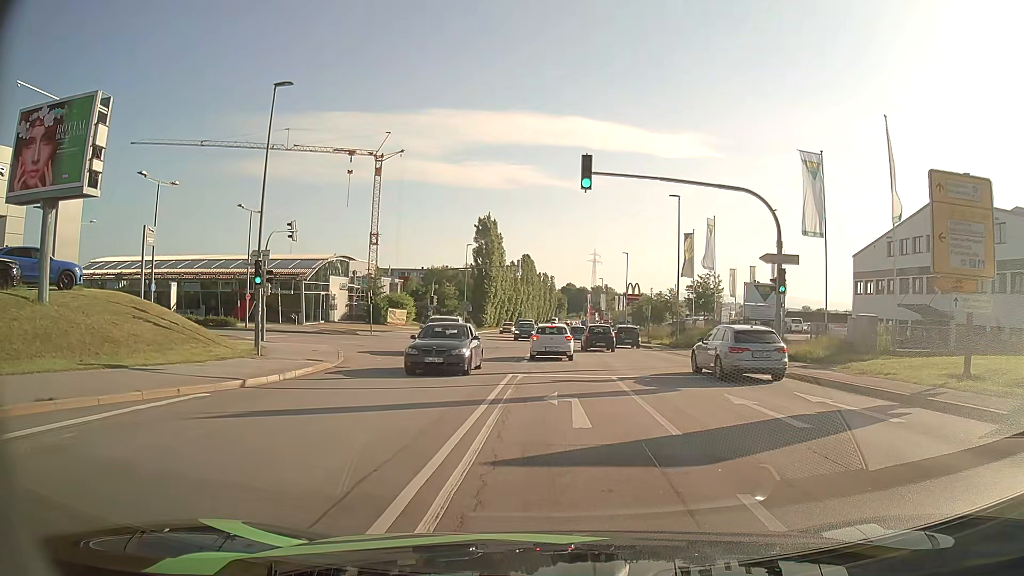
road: secondary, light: Day
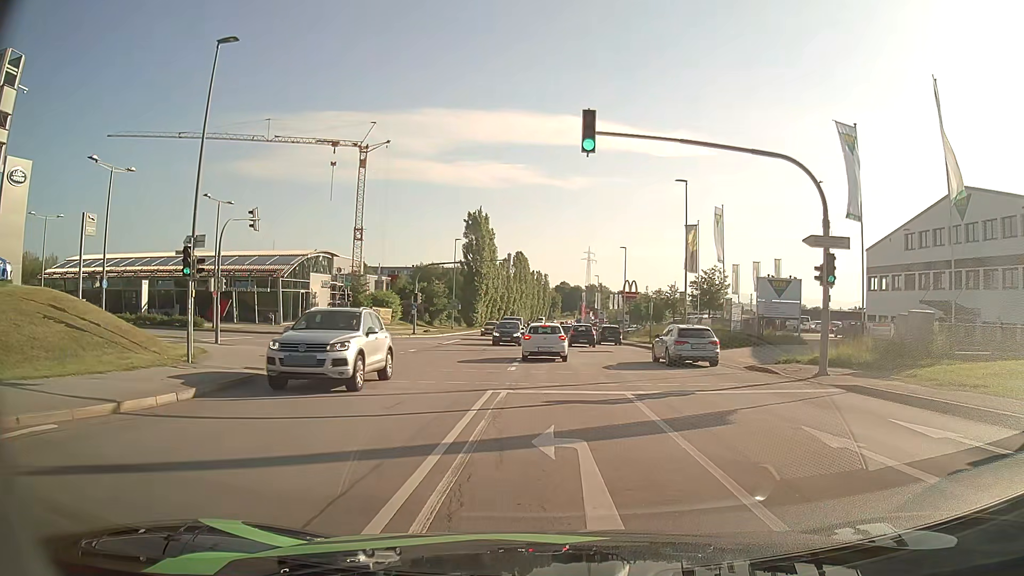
(0.0, +4.6) m; 0°
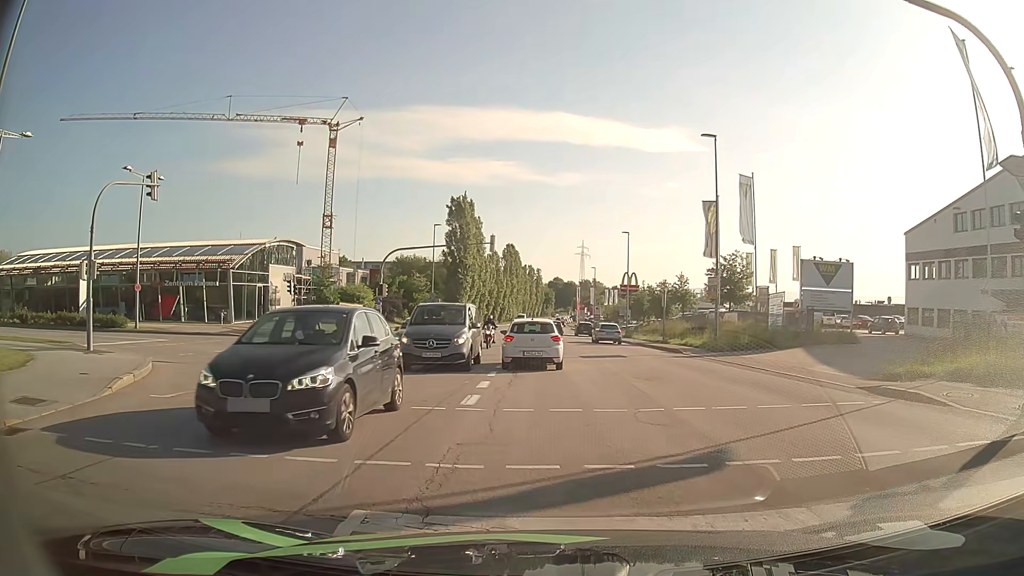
(+0.1, +9.4) m; +1°
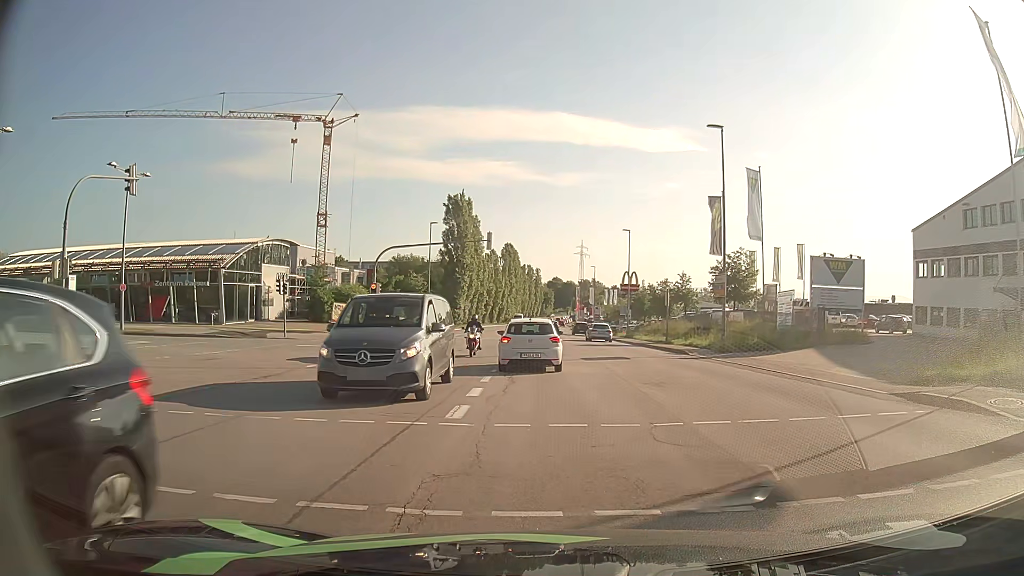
(0.0, +1.5) m; -1°
(0, +10) (-1, +20) (-6, +28) (-16, +30) (-26, +30) (-36, +31) (-46, +31) (-56, +33) (-66, +34) (-76, +37) m
